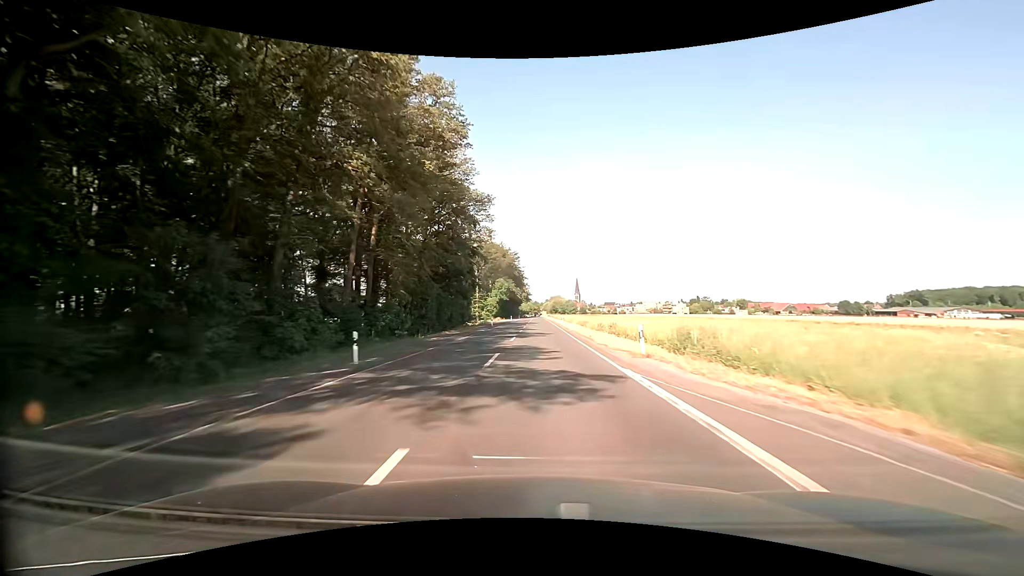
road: secondary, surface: asphalt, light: Day
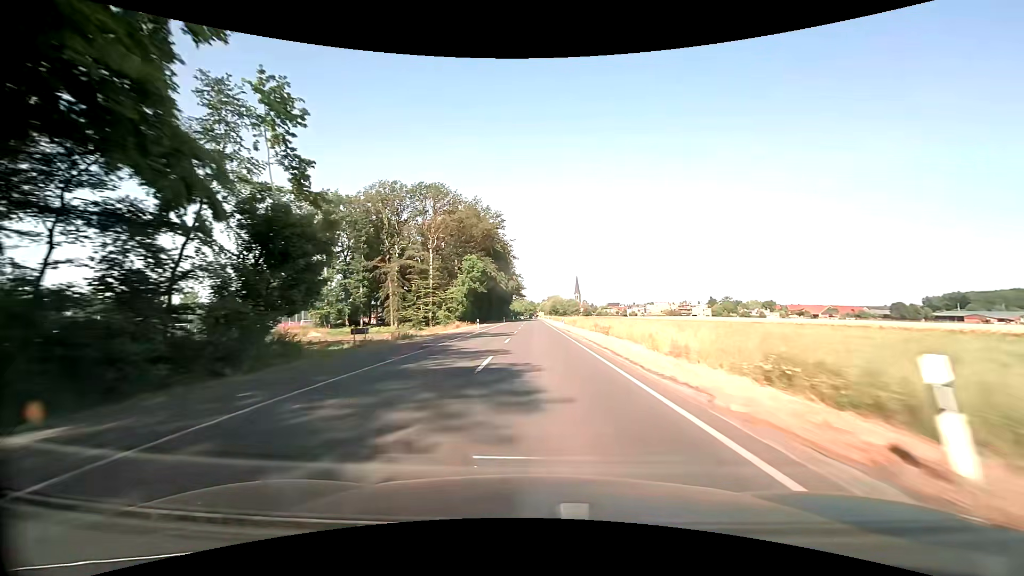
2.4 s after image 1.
(+0.4, +61.8) m; +1°
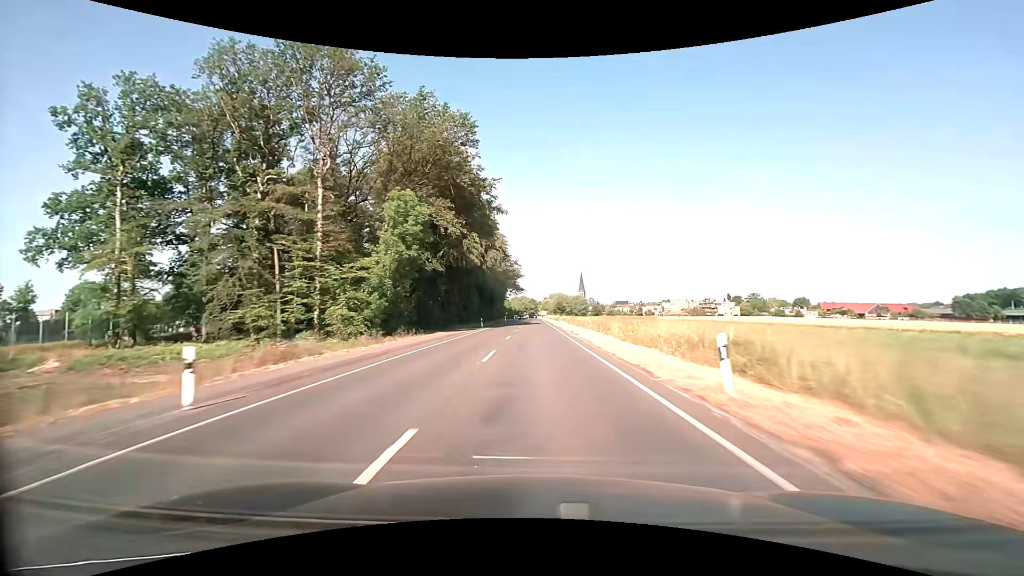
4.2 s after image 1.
(-0.2, +46.2) m; 0°
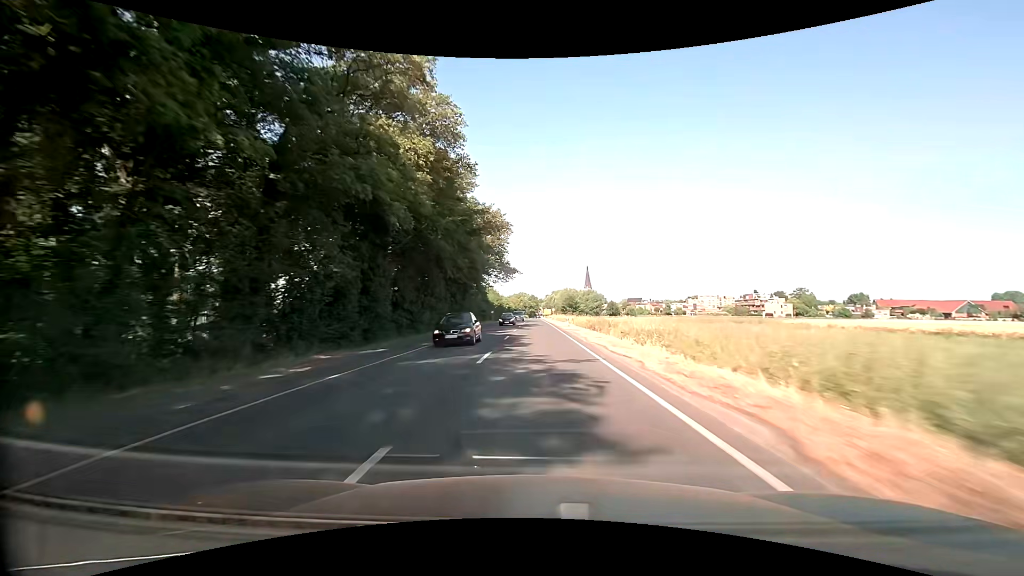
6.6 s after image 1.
(0.0, +60.8) m; 0°
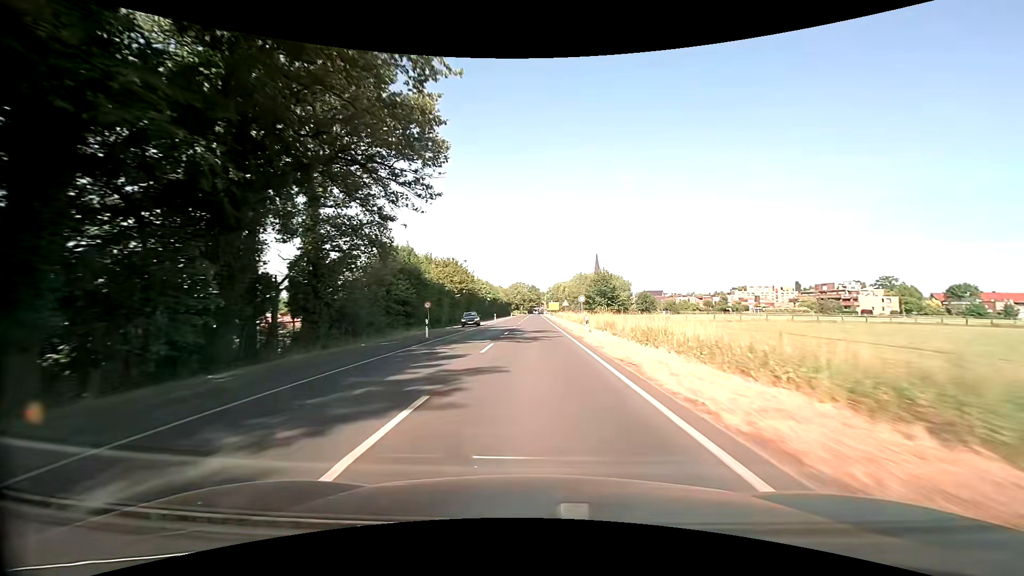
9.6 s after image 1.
(+0.3, +68.2) m; 0°
(0, +10) (0, +20) (0, +30) (0, +40) (0, +50) (0, +60) (0, +70) (0, +80) (0, +90) (0, +100) m
